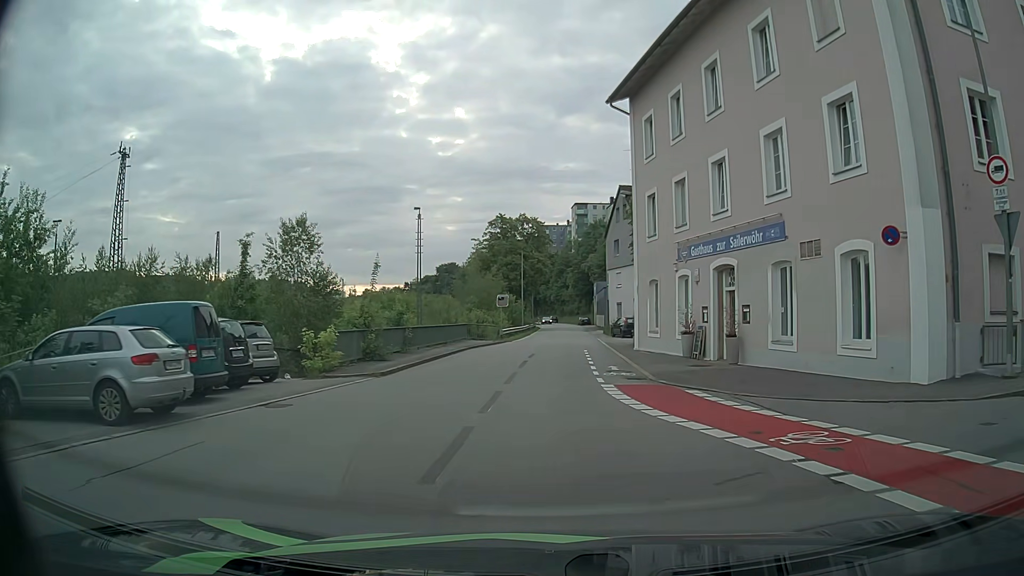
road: residential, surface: asphalt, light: Day
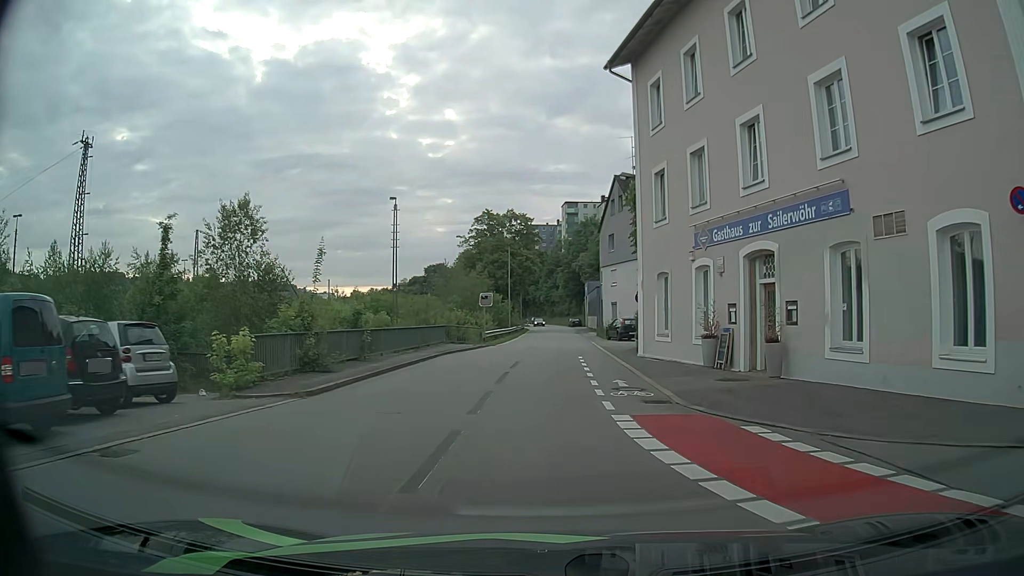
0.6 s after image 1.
(0.0, +4.7) m; +1°
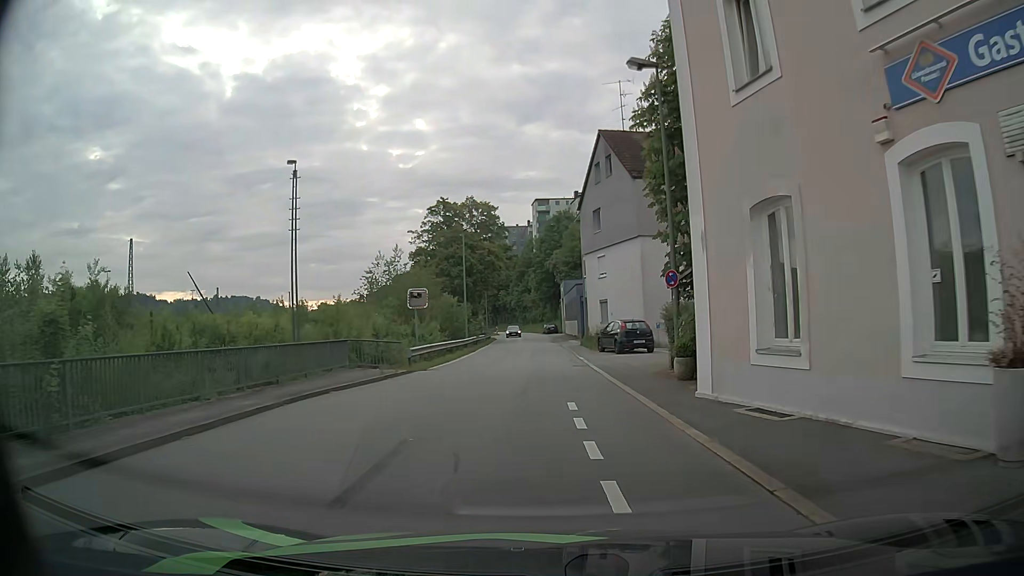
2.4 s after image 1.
(+0.2, +14.0) m; +2°
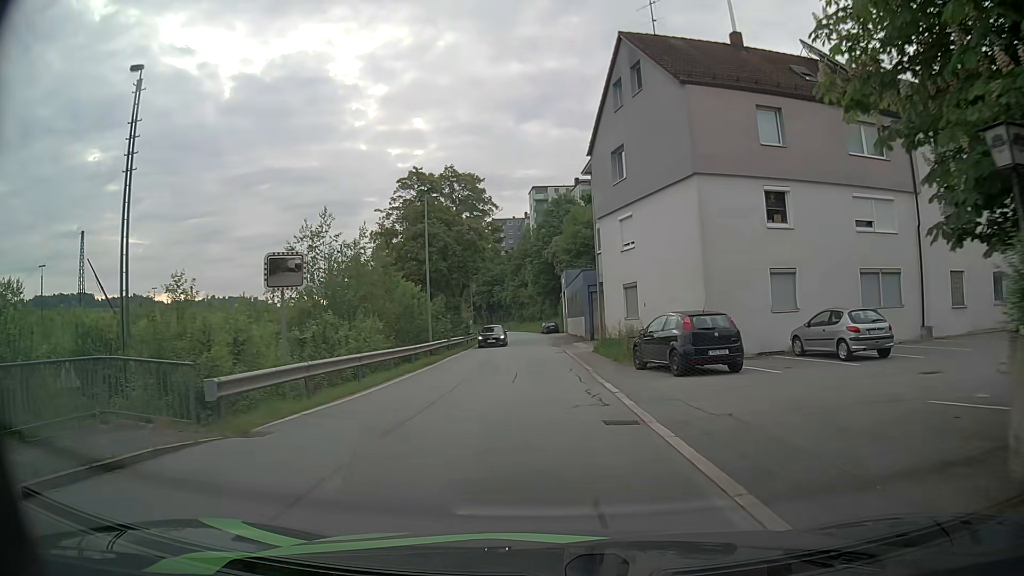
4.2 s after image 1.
(0.0, +14.0) m; 0°
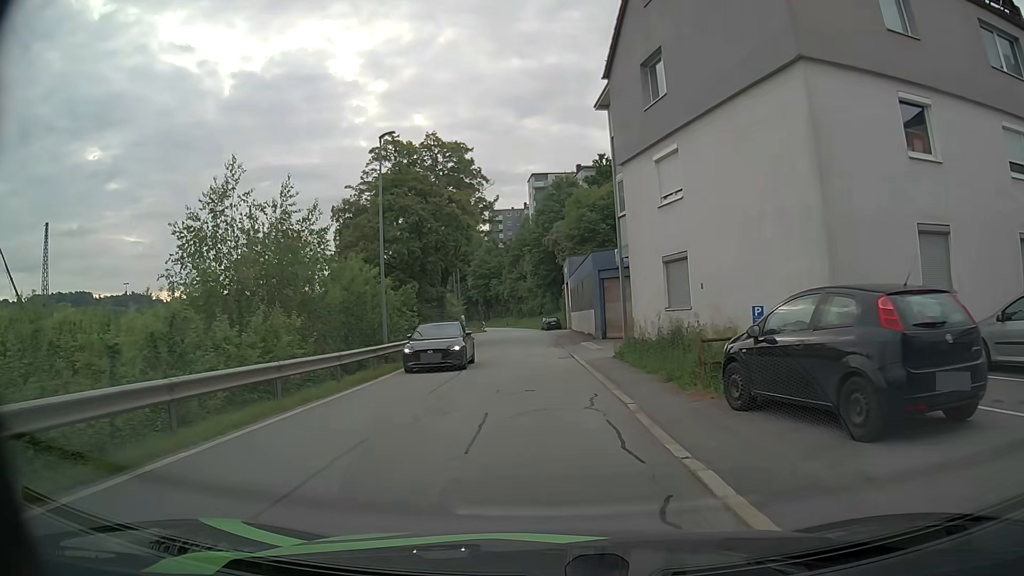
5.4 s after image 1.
(0.0, +9.4) m; 0°
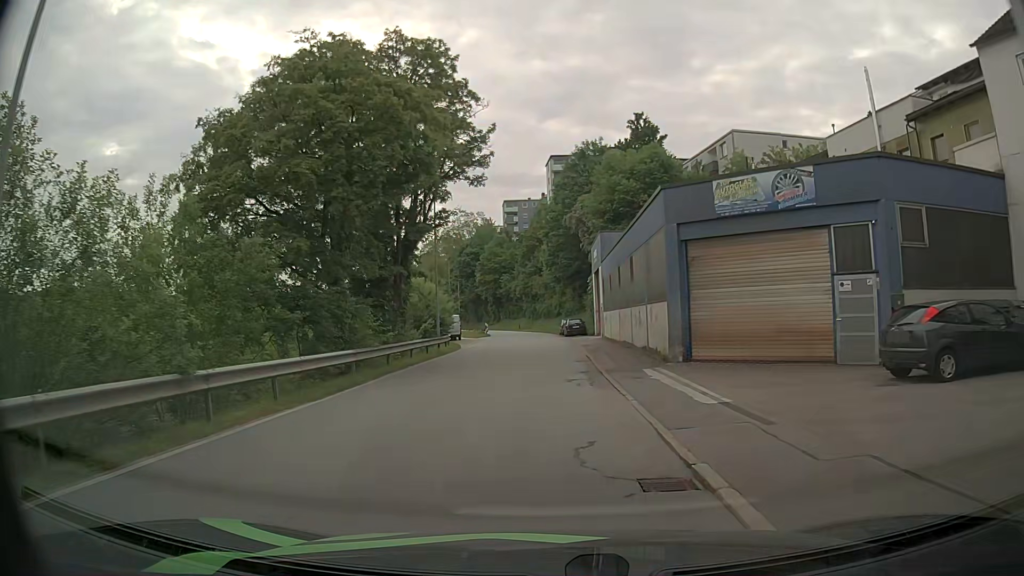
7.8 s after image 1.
(-0.4, +19.0) m; -2°
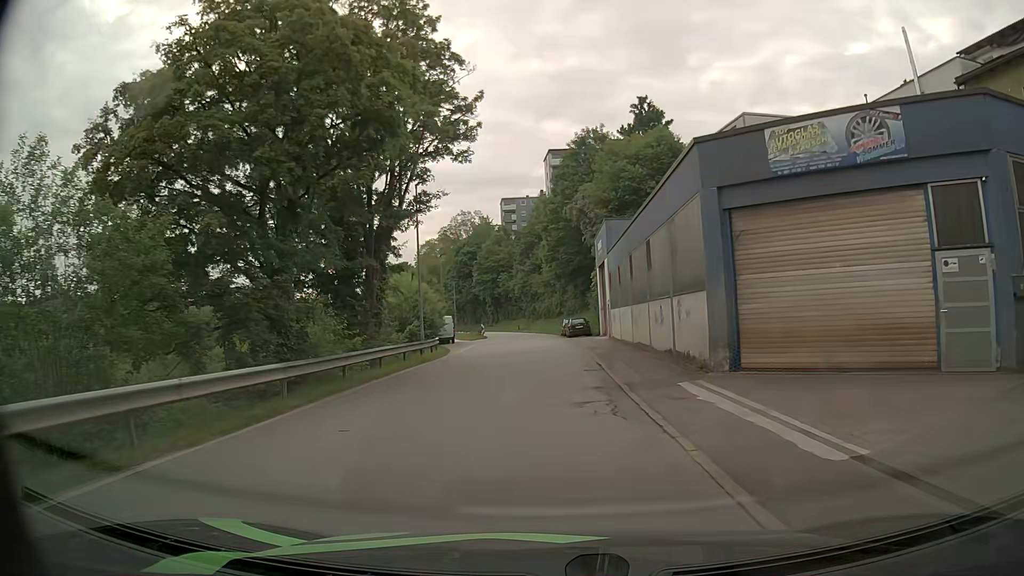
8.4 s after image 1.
(0.0, +4.9) m; +1°
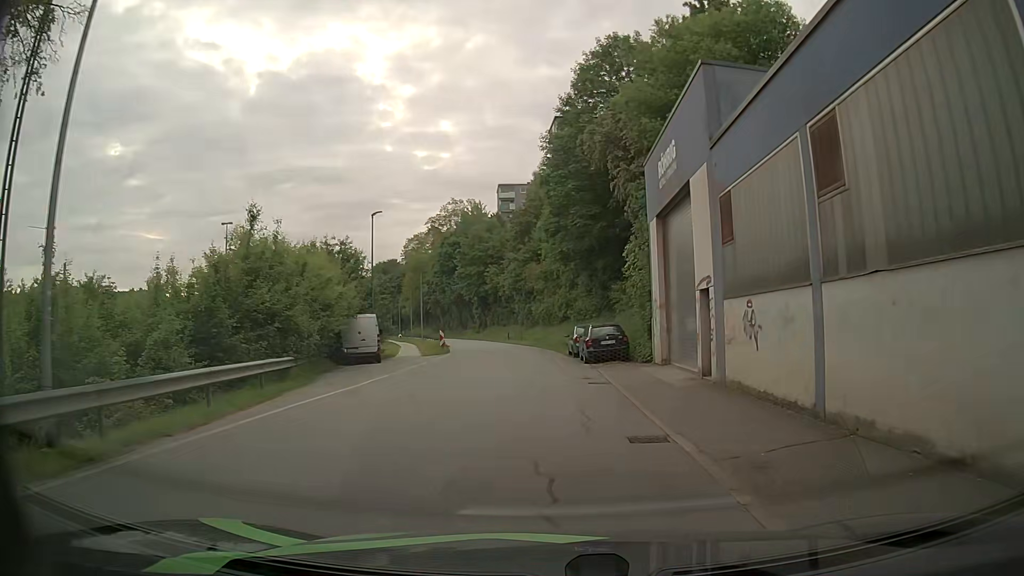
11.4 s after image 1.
(-0.2, +25.2) m; -1°
(0, +10) (0, +20) (-1, +30) (-1, +40) (-2, +50) (-4, +60) (-6, +70) (-8, +79) (-10, +89) (-13, +99) m
